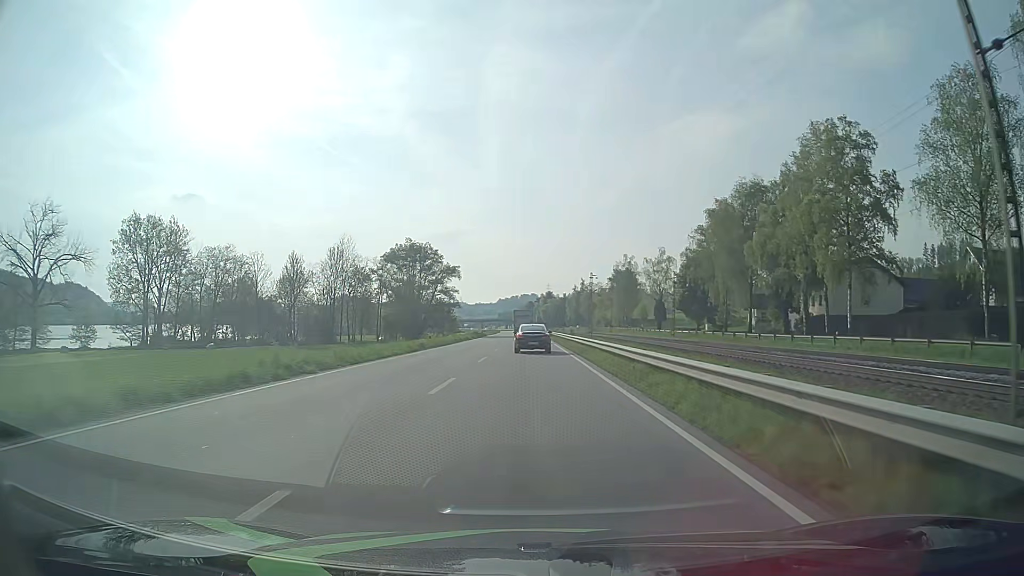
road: primary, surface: asphalt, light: Day
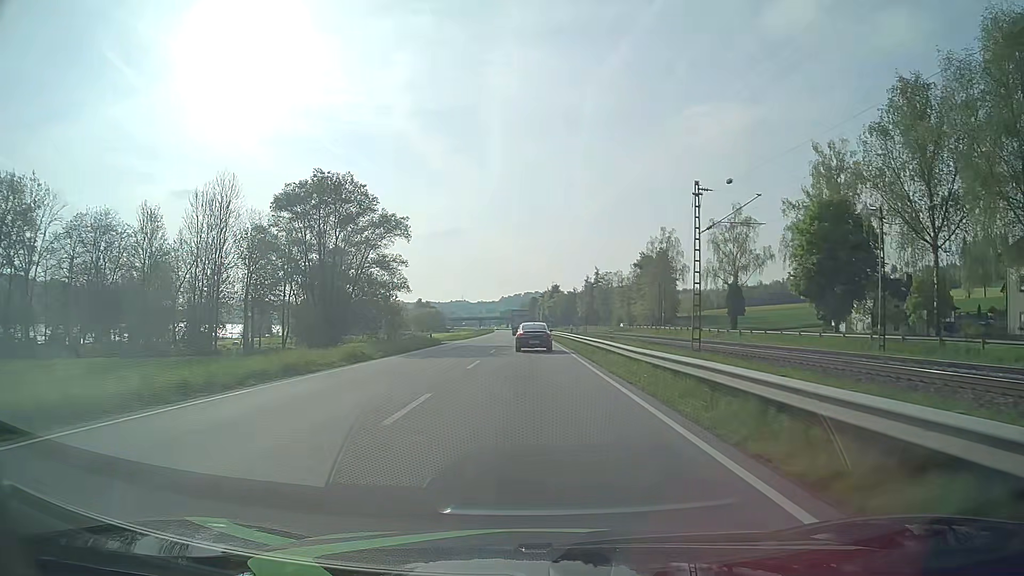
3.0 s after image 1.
(-0.3, +52.8) m; 0°
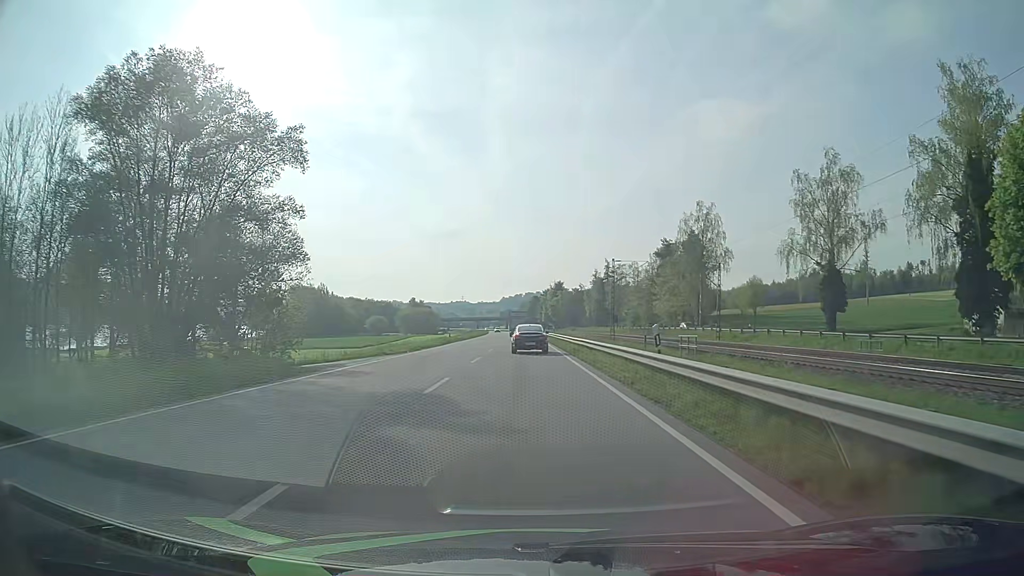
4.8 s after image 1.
(0.0, +31.9) m; 0°
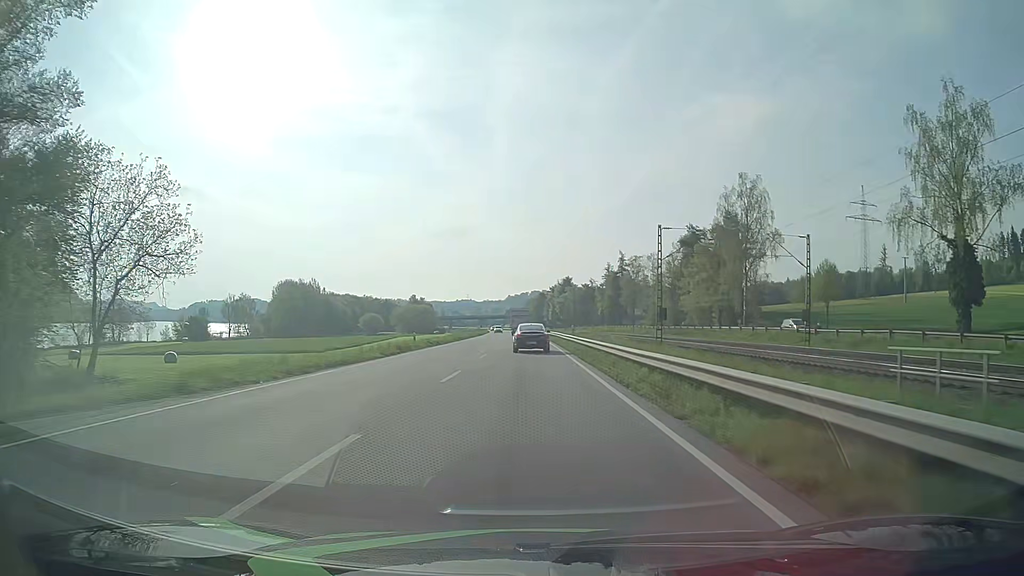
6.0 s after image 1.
(-0.2, +21.4) m; -1°
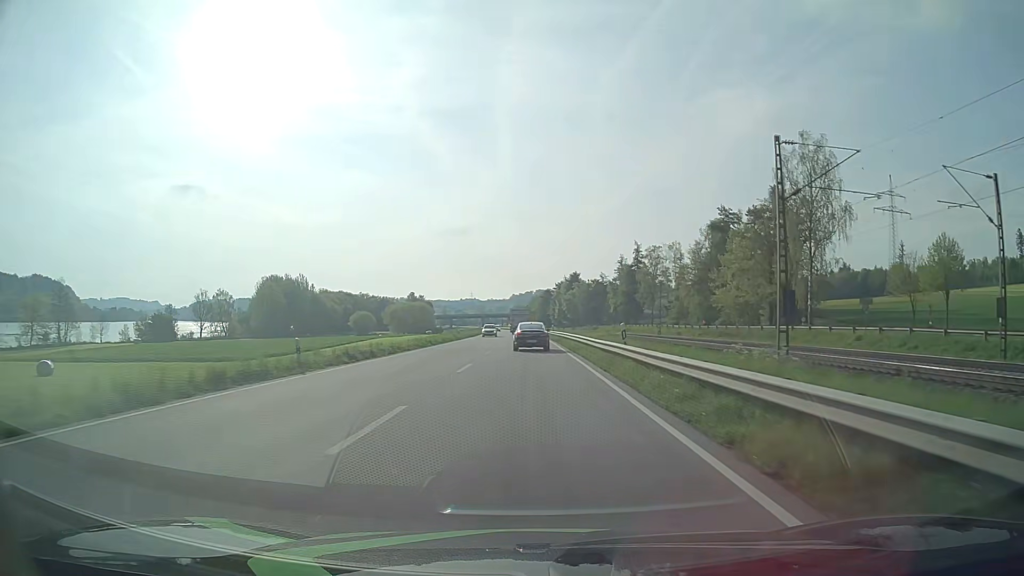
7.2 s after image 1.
(0.0, +21.5) m; 0°
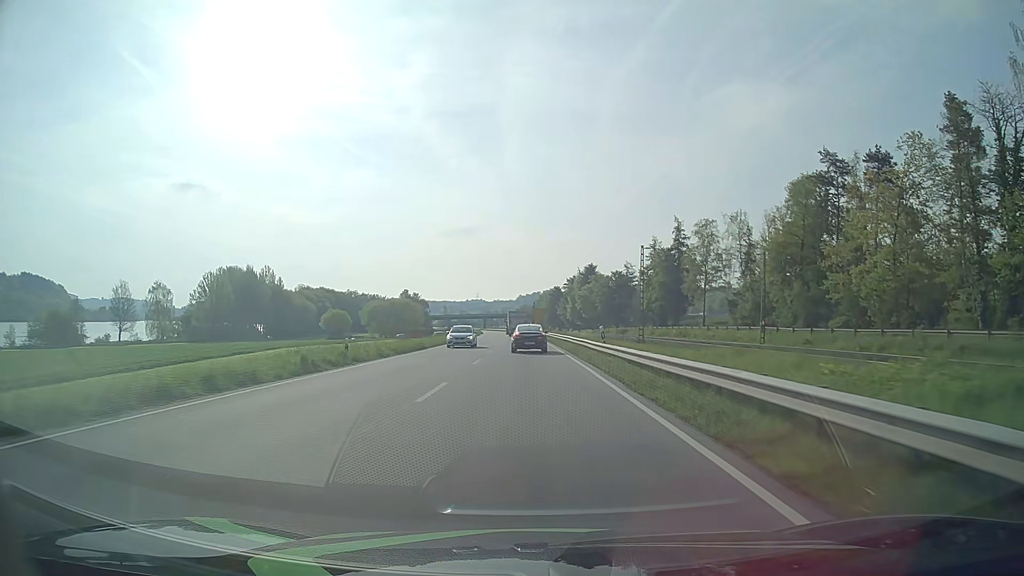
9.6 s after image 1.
(-0.1, +43.5) m; 0°
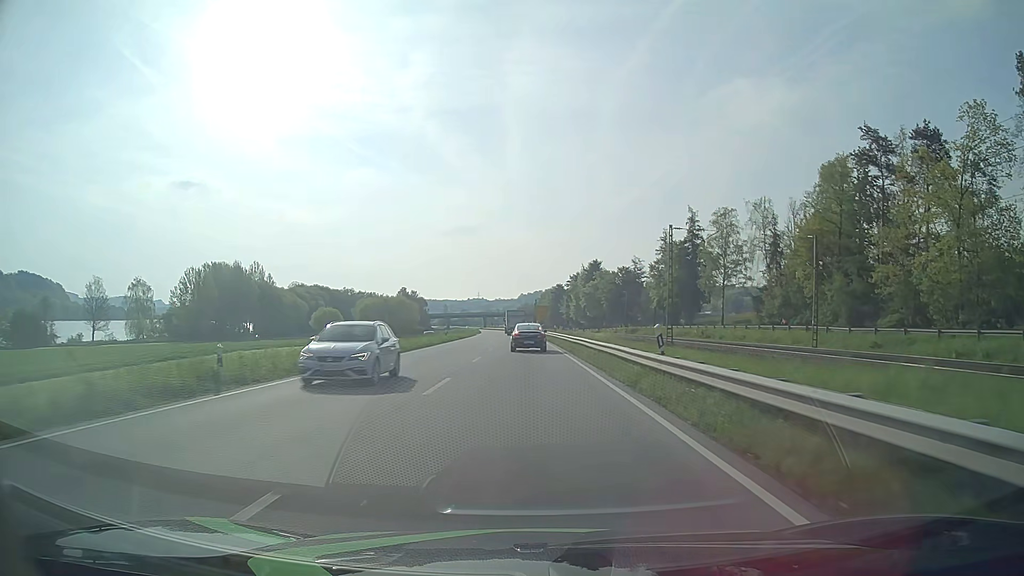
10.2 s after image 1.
(0.0, +10.9) m; 0°
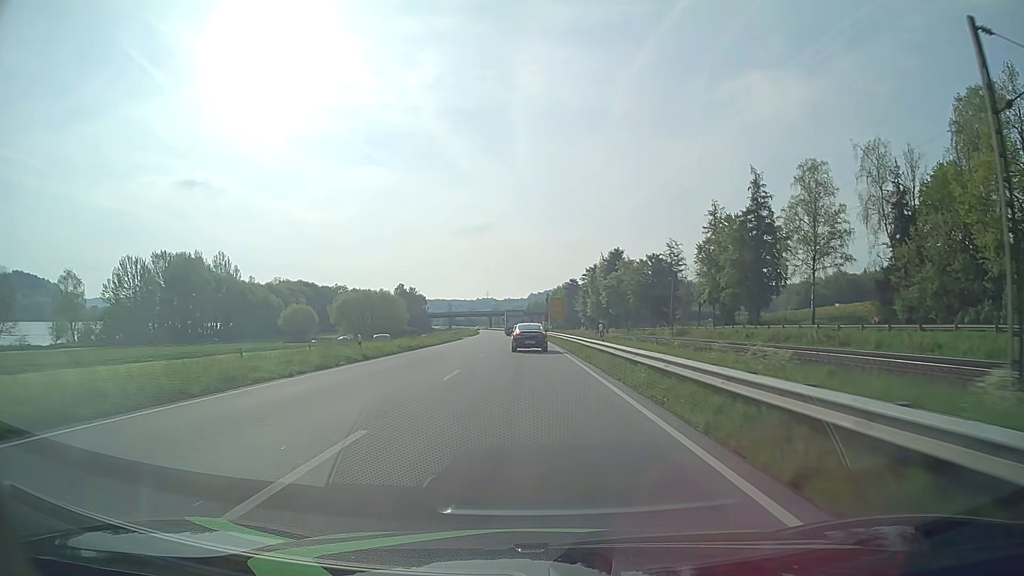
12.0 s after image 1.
(-0.2, +33.0) m; -1°
(0, +10) (0, +20) (0, +30) (0, +40) (-1, +50) (-1, +60) (-1, +70) (-2, +80) (-2, +90) (-2, +100) m
